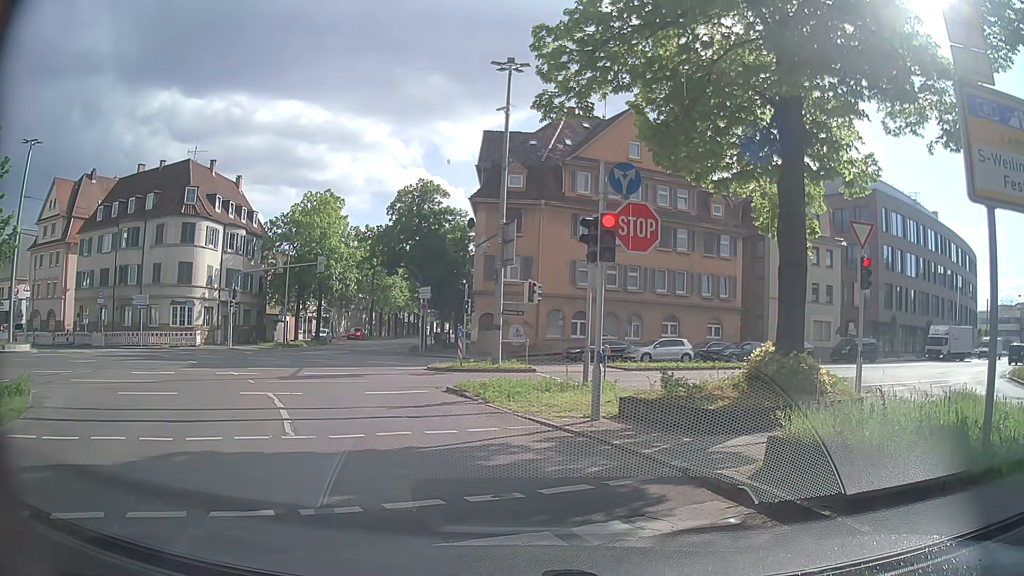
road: secondary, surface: asphalt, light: Day
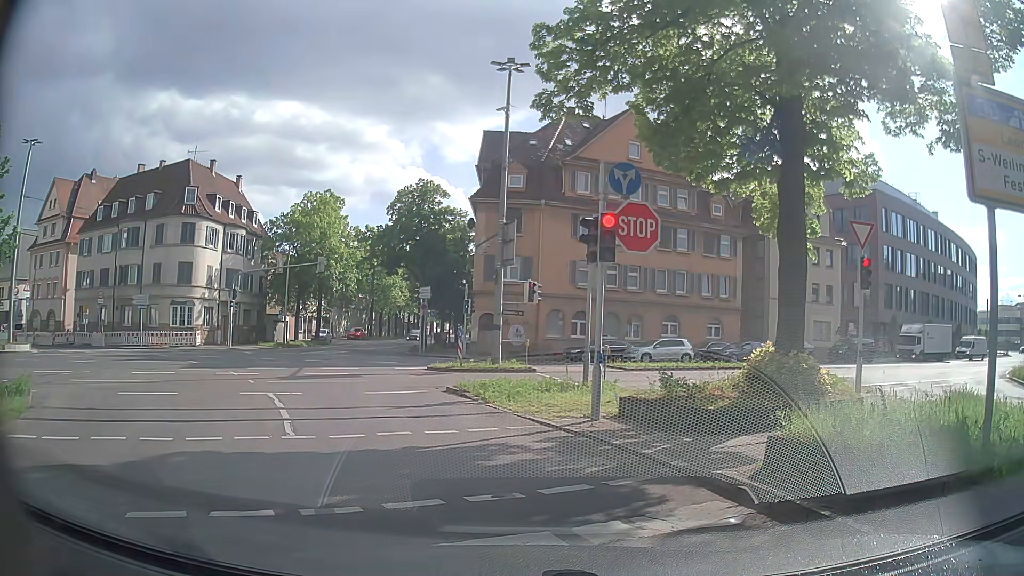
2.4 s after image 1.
(0.0, 0.0) m; 0°
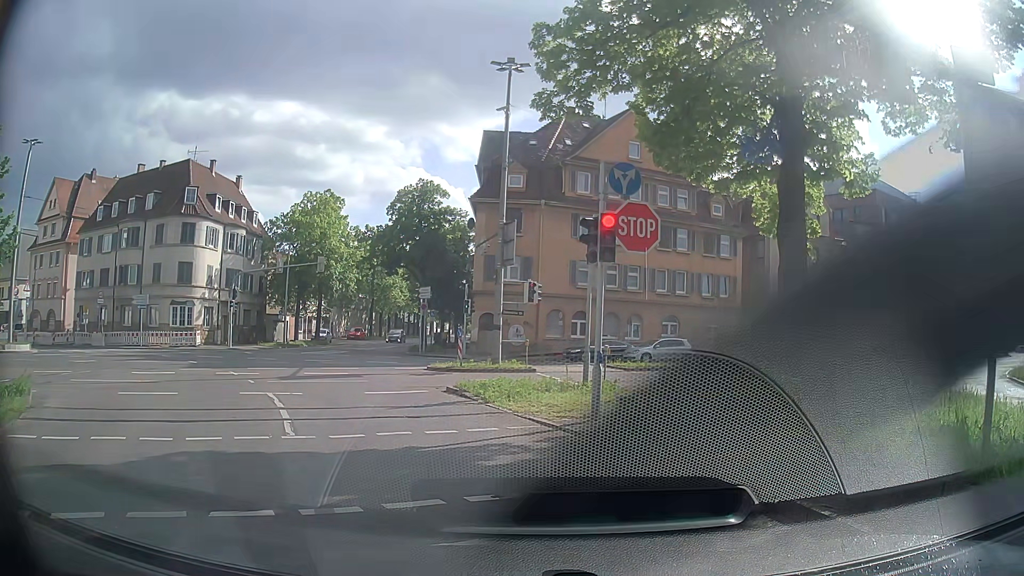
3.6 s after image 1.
(0.0, 0.0) m; 0°
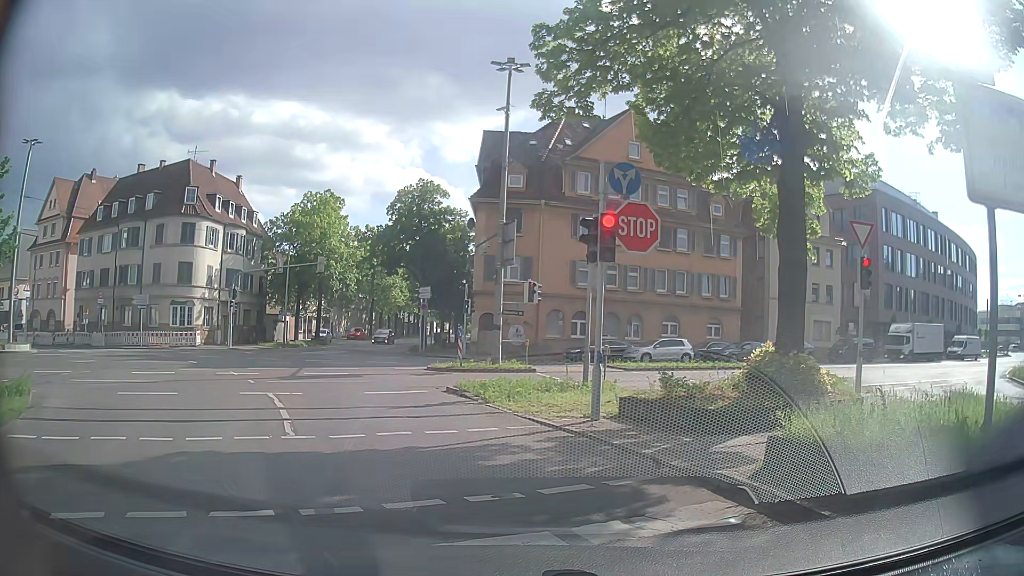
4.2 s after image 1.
(0.0, 0.0) m; 0°
